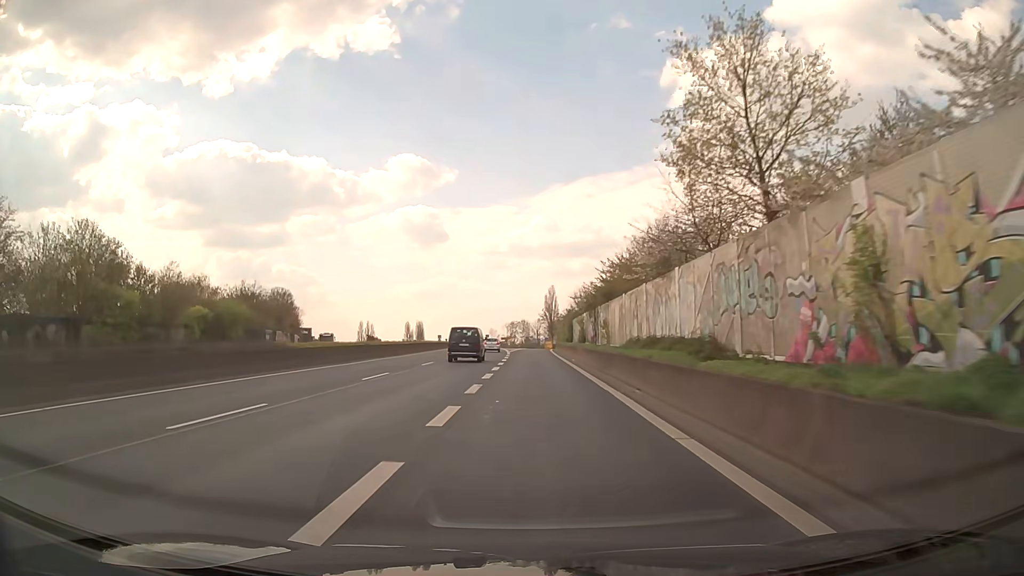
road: trunk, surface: asphalt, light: Day
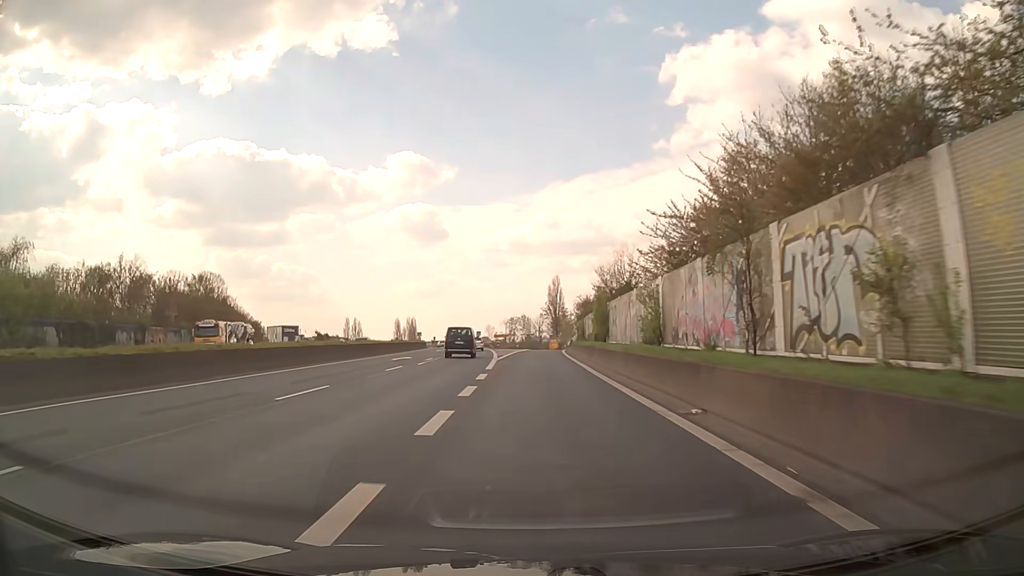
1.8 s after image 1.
(-0.1, +31.8) m; 0°
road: trunk_link
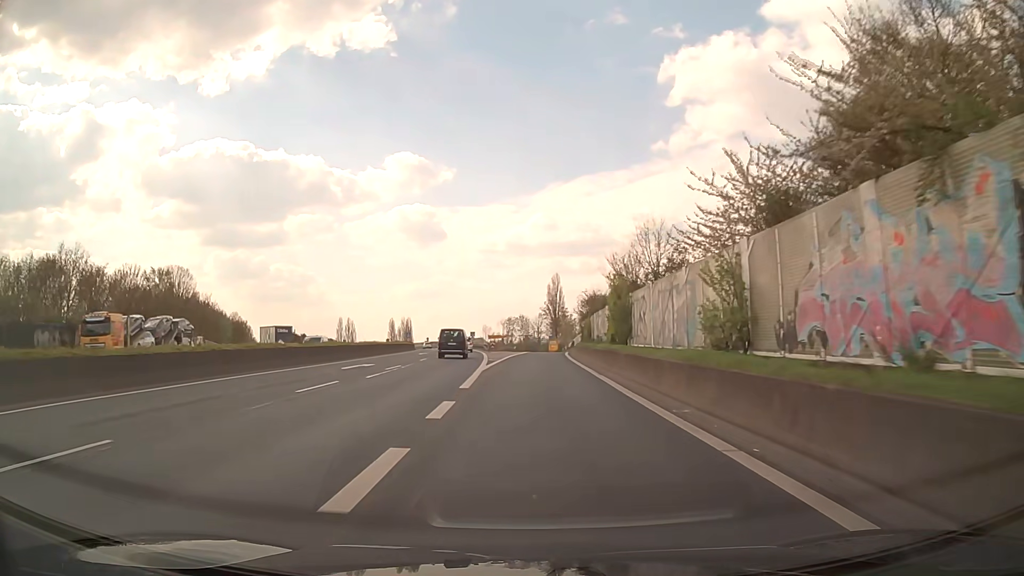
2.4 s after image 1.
(0.0, +10.0) m; 0°
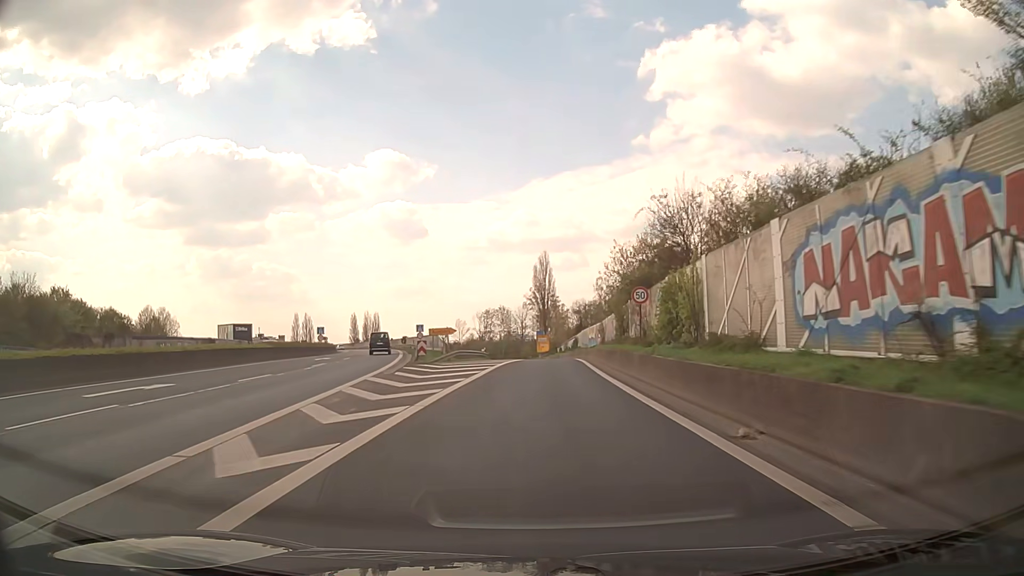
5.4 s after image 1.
(+0.6, +43.9) m; +2°
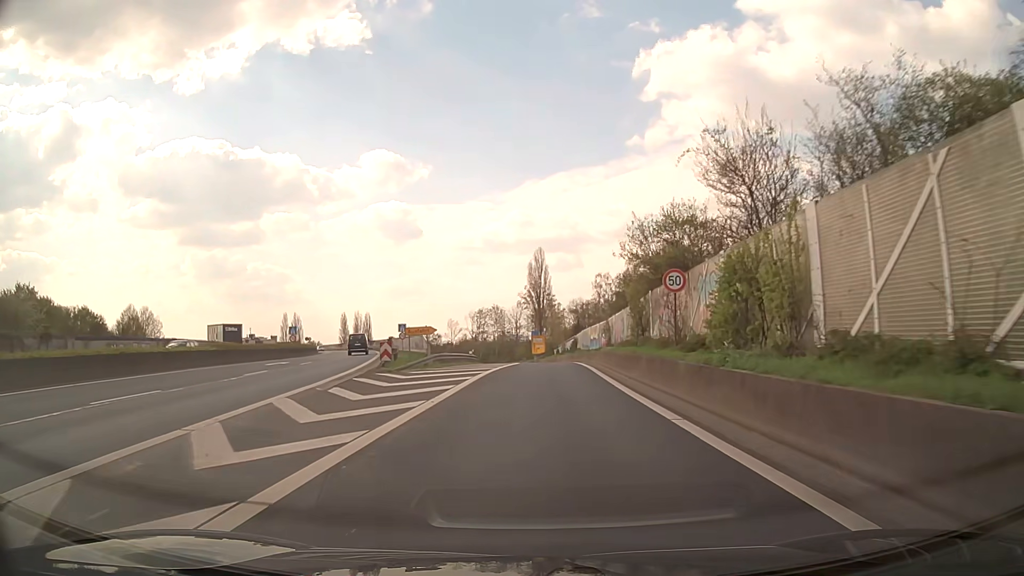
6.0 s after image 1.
(0.0, +7.8) m; 0°
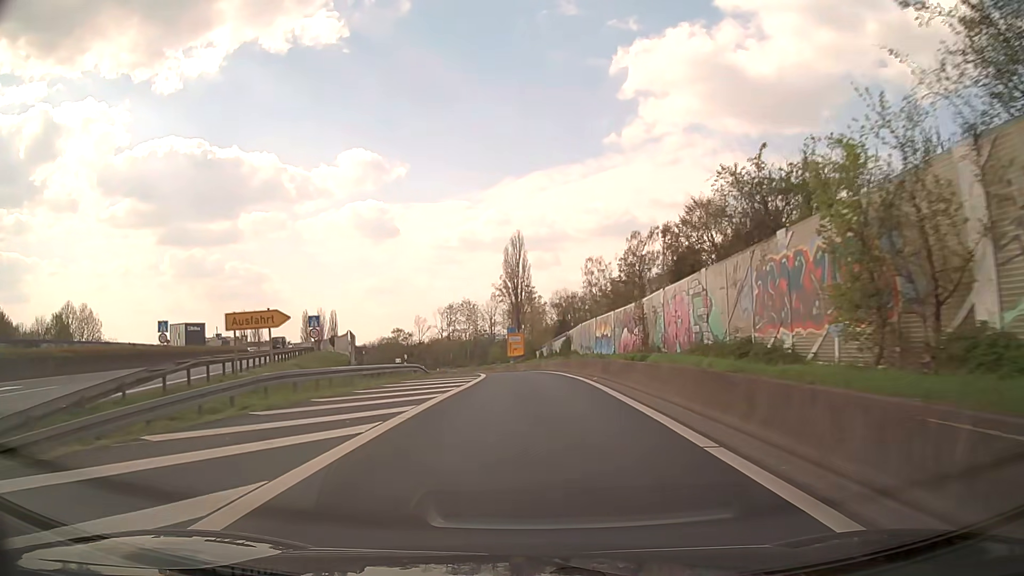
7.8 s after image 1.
(+0.4, +23.1) m; +2°
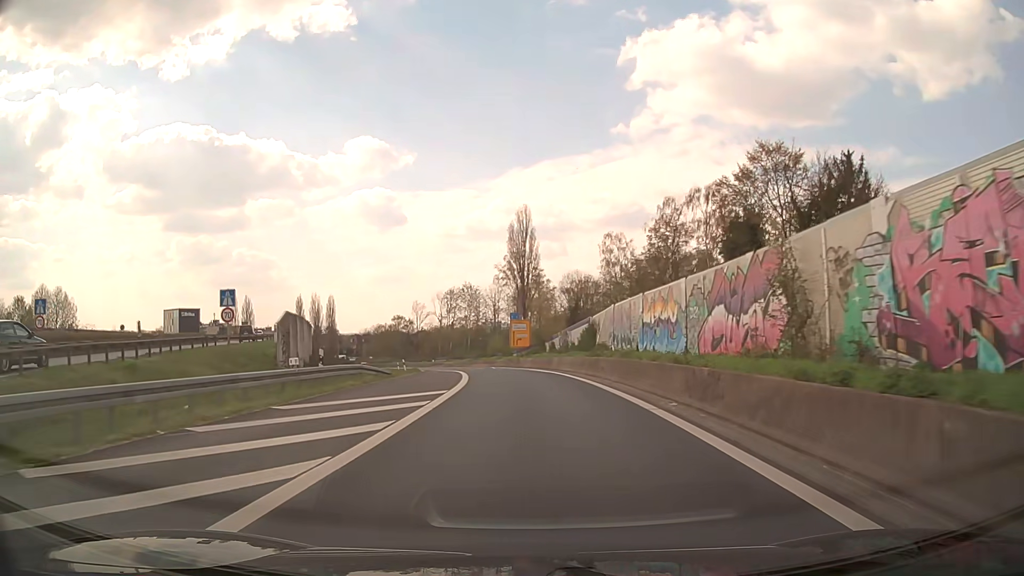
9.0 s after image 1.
(-0.1, +15.3) m; -1°
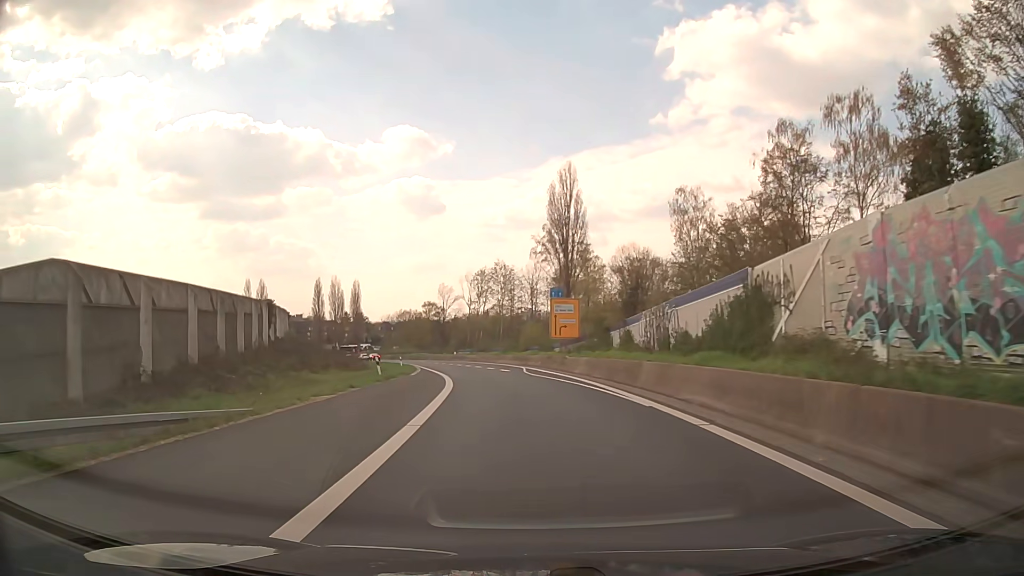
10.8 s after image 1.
(-0.5, +23.0) m; -3°
(0, +10) (-1, +20) (-2, +30) (-3, +40) (-4, +50) (-6, +60) (-9, +69) (-11, +79) (-14, +89) (-17, +98) m
